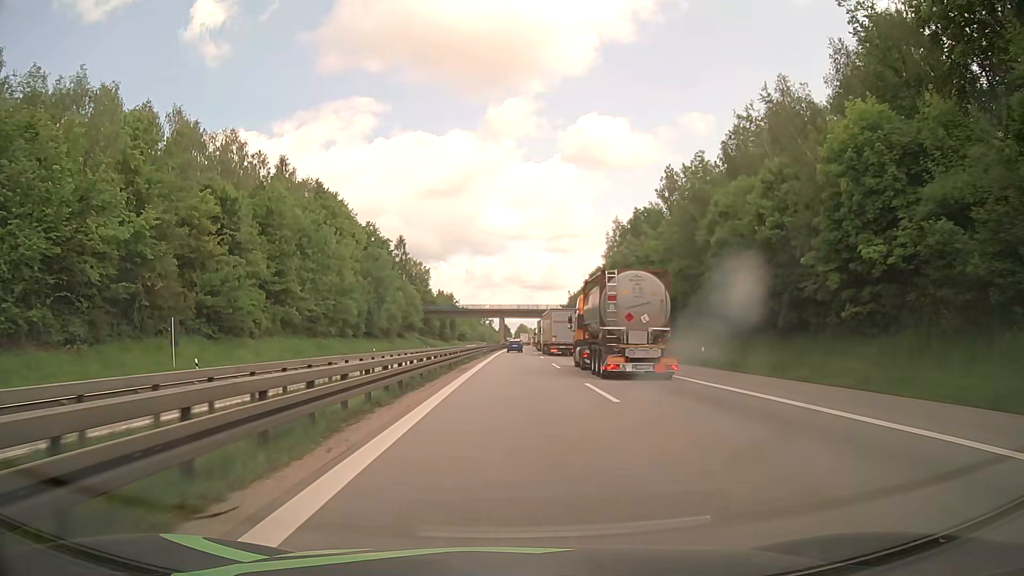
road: motorway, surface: asphalt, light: Day
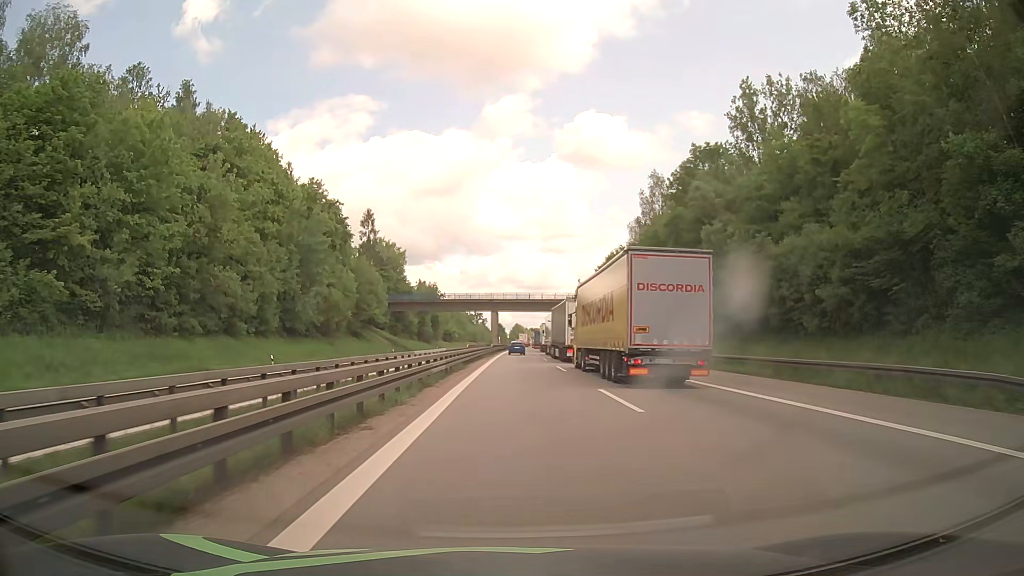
(+0.1, +37.5) m; +1°
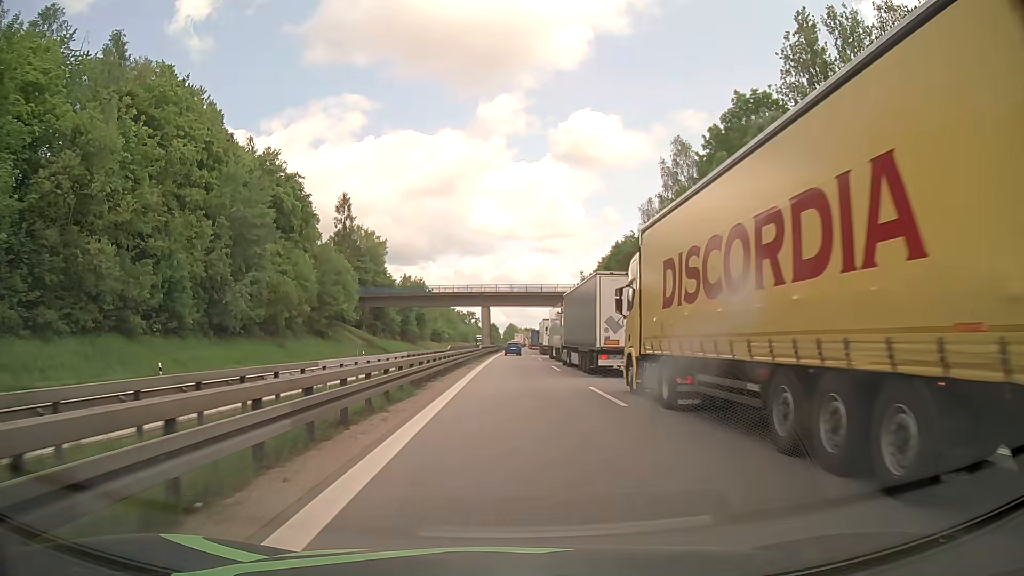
(+0.1, +16.8) m; +1°
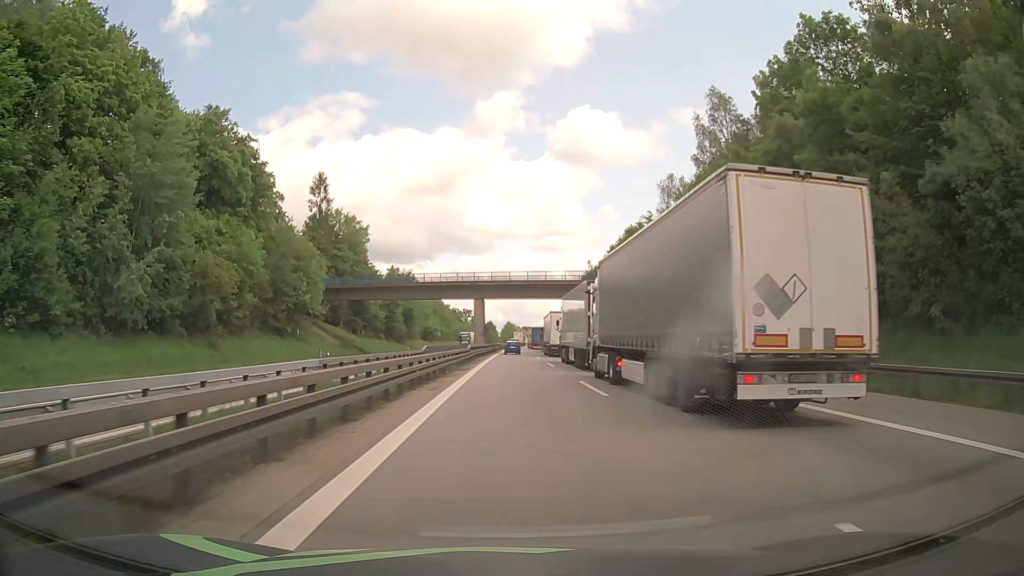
(0.0, +15.7) m; 0°
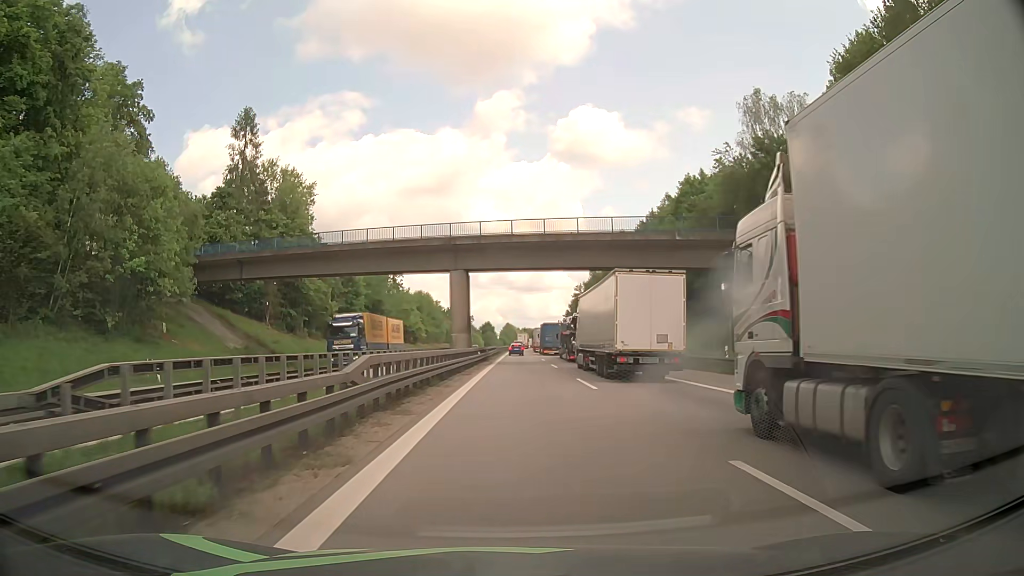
(-0.1, +34.9) m; 0°
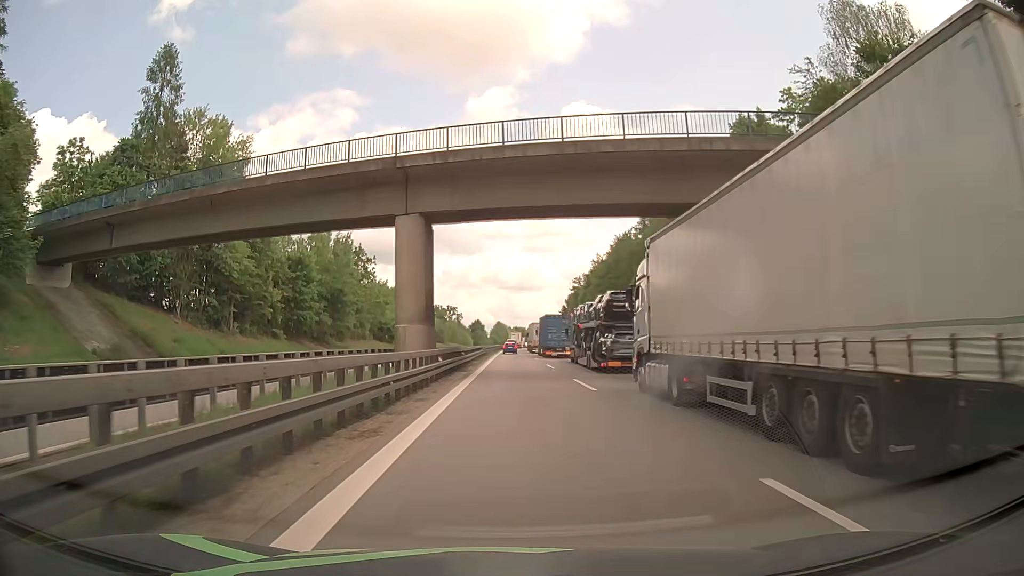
(+0.2, +20.4) m; +1°
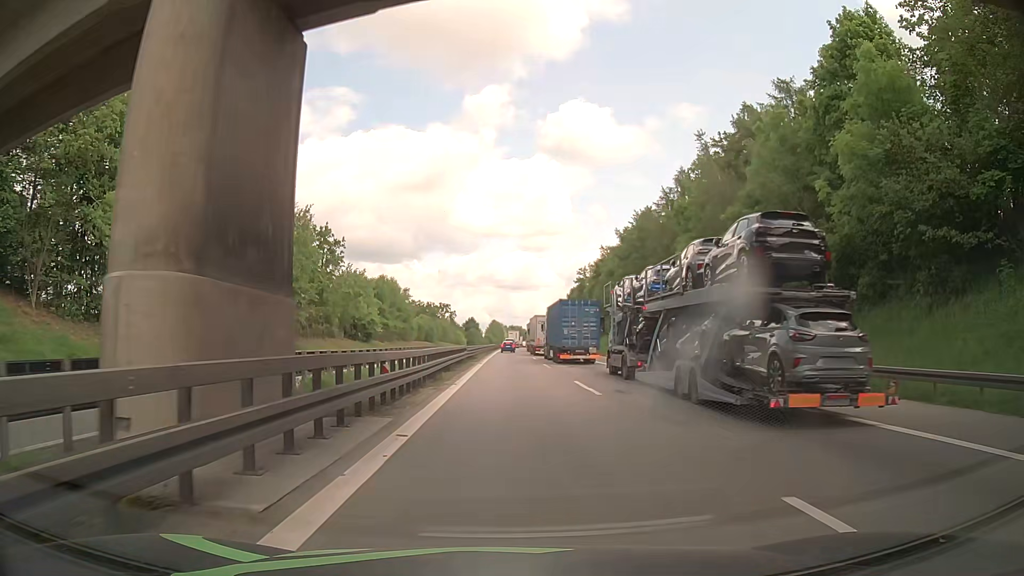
(+0.1, +20.1) m; 0°
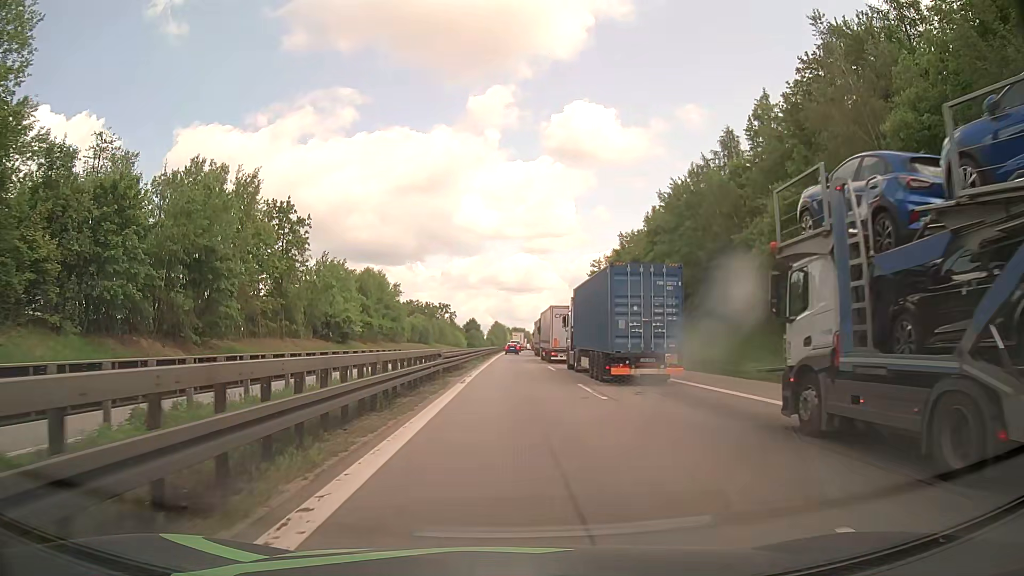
(0.0, +19.2) m; 0°
(0, +10) (0, +20) (0, +30) (0, +40) (0, +50) (0, +60) (+1, +70) (+1, +80) (+1, +90) (+1, +100) m
